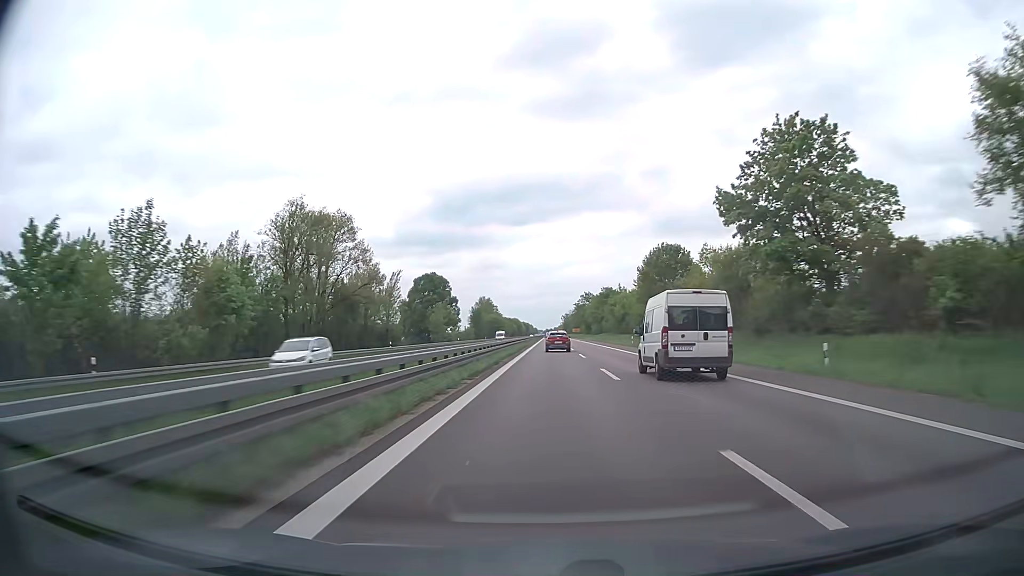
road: trunk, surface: asphalt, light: Day
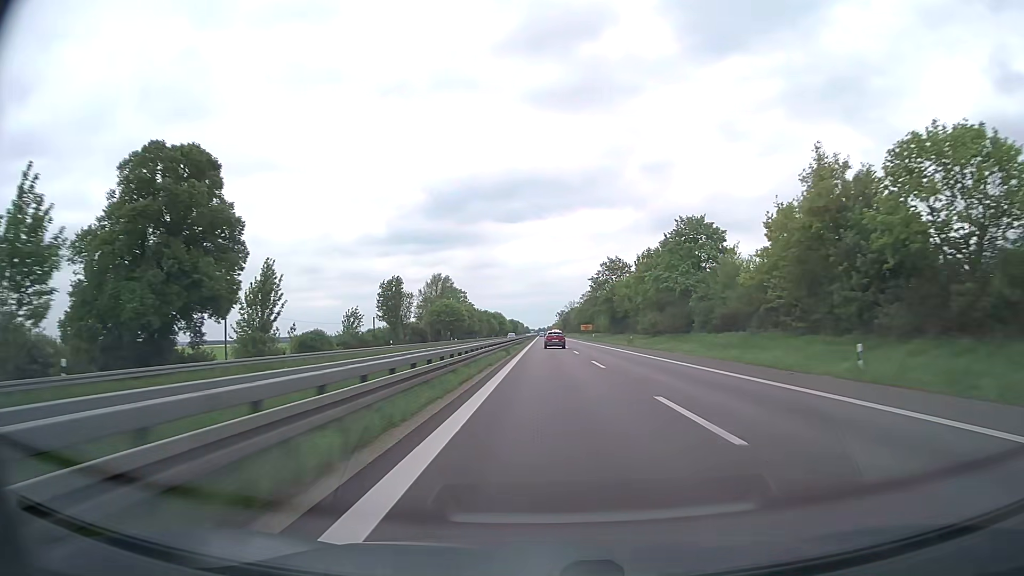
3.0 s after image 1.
(+0.2, +101.9) m; 0°
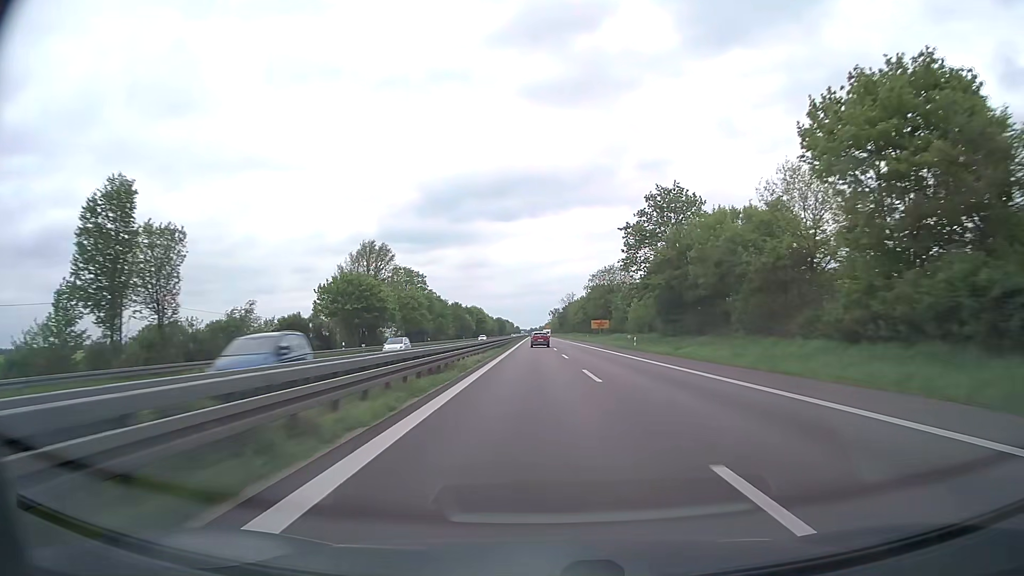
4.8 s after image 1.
(+0.4, +61.4) m; +1°
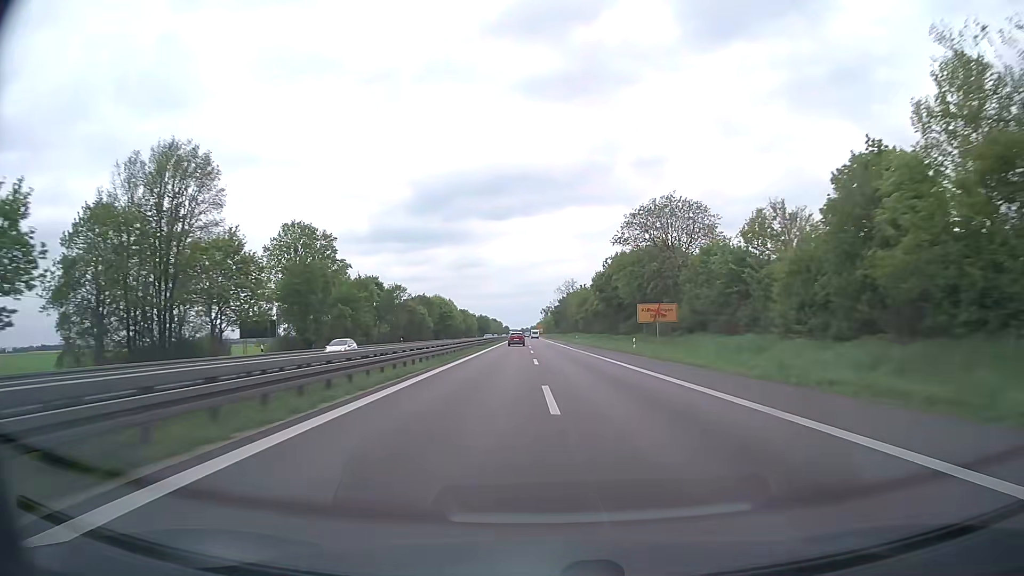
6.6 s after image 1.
(+0.4, +61.7) m; +1°
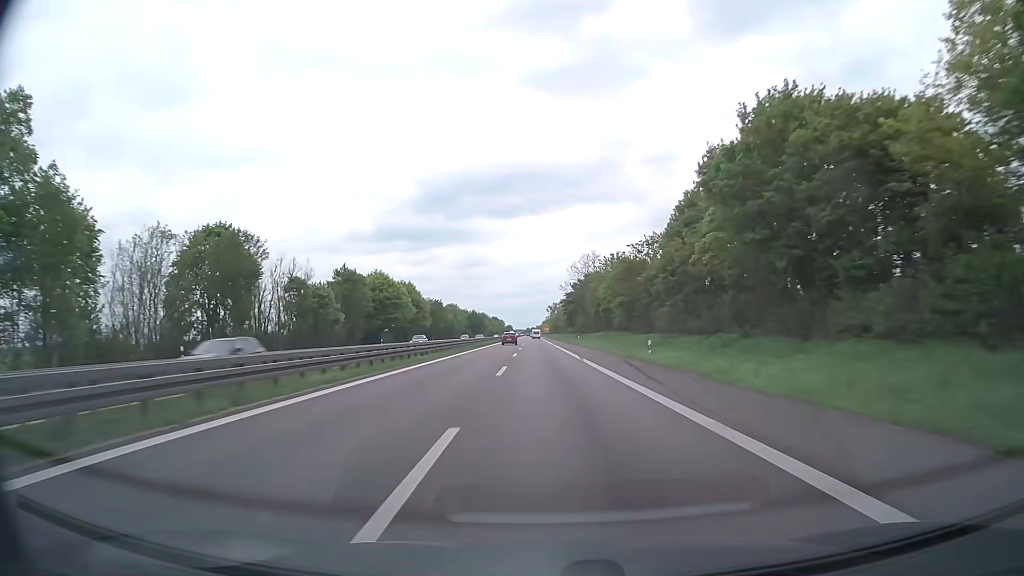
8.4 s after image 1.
(-0.1, +61.9) m; -1°
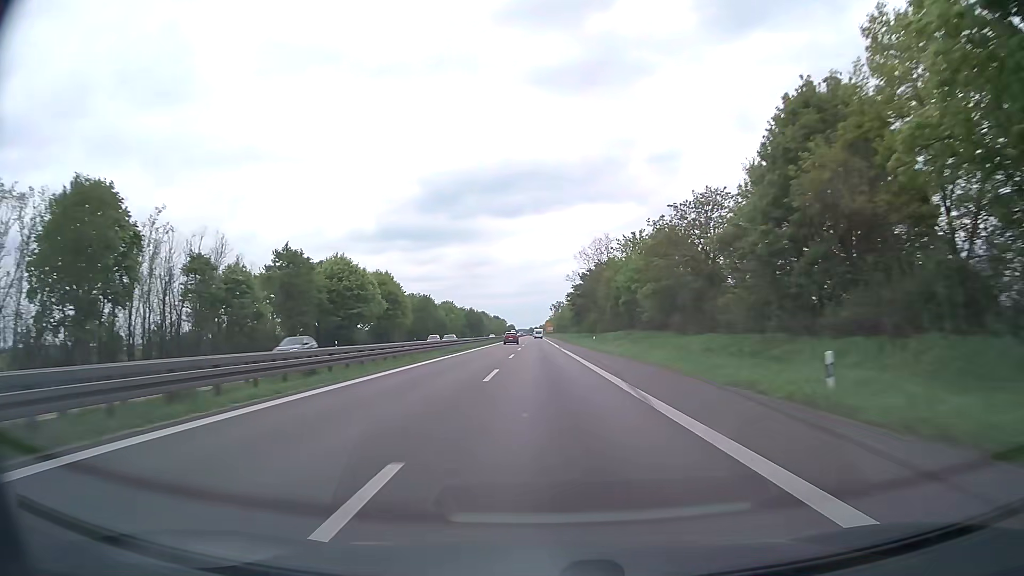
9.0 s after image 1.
(0.0, +20.7) m; 0°
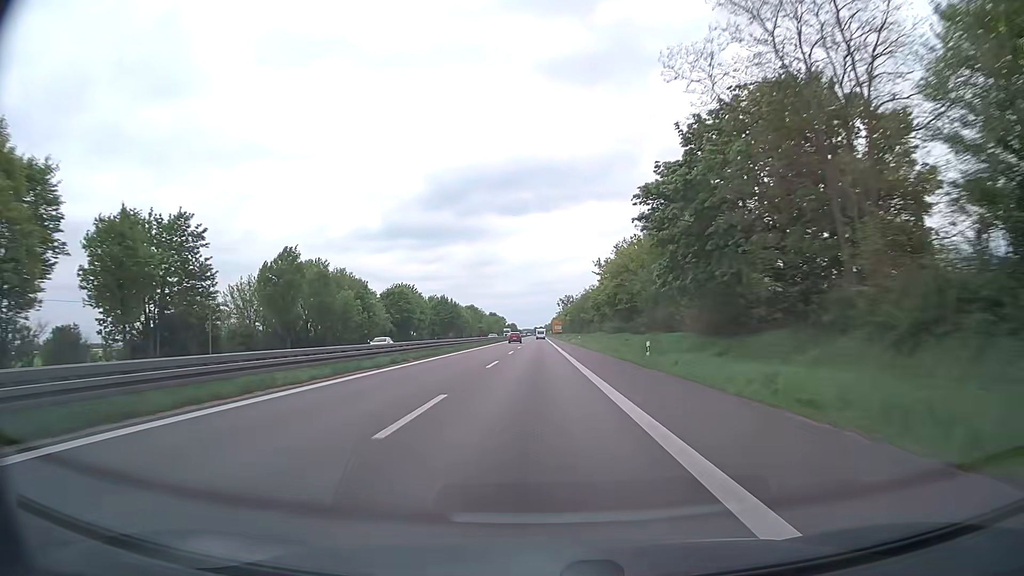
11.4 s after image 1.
(-0.5, +82.6) m; -1°
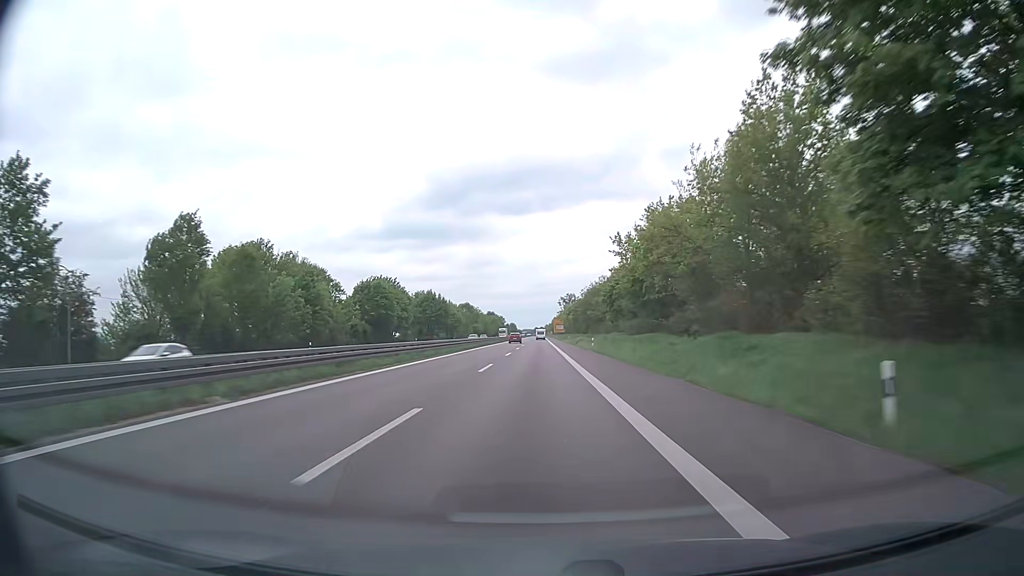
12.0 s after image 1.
(0.0, +20.6) m; 0°
(0, +10) (0, +20) (0, +30) (0, +40) (0, +50) (0, +60) (0, +70) (0, +80) (0, +90) (0, +100) m
